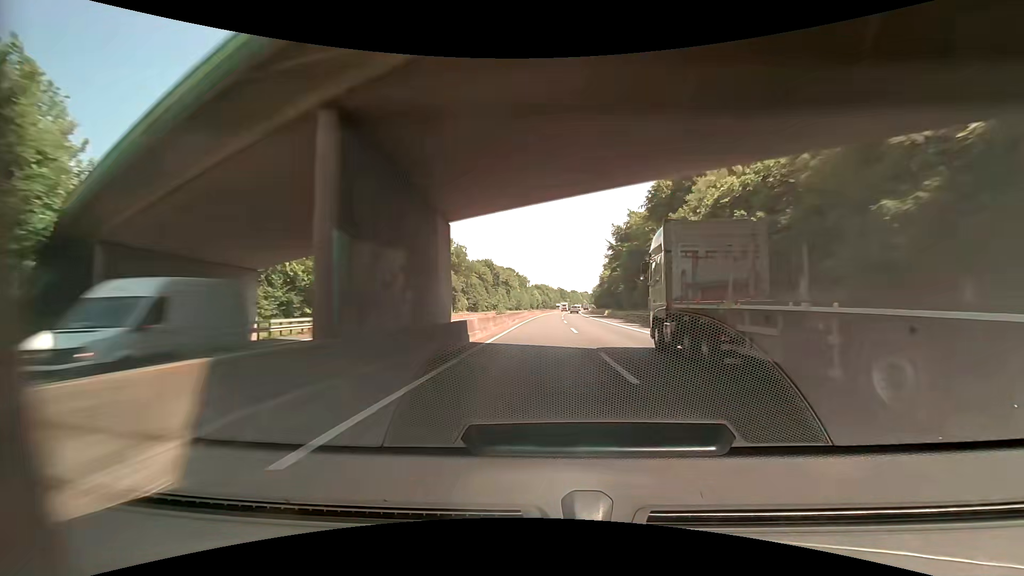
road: motorway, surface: asphalt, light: Day
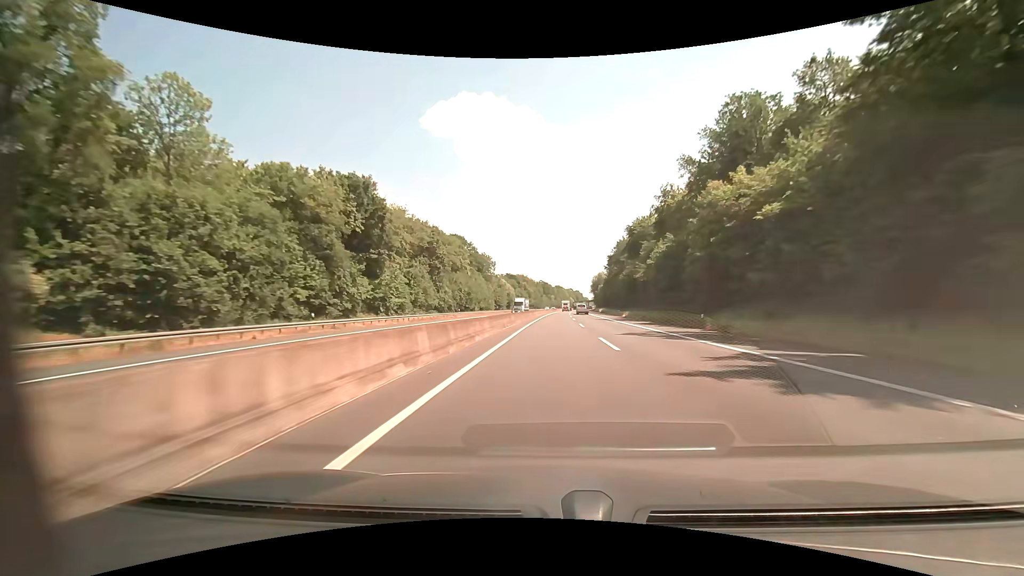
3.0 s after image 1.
(+1.2, +101.4) m; +2°
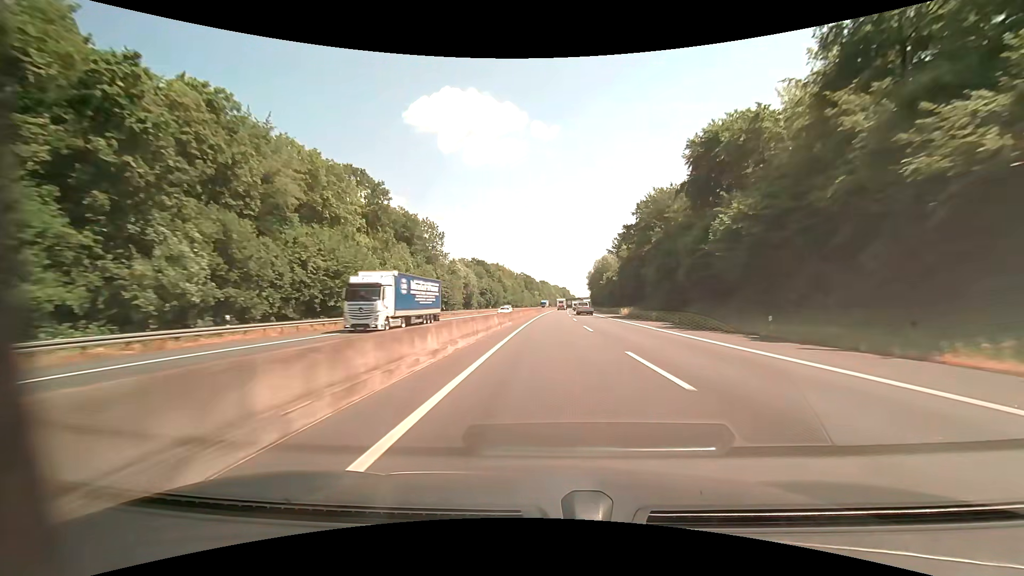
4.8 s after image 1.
(+1.2, +61.5) m; +2°
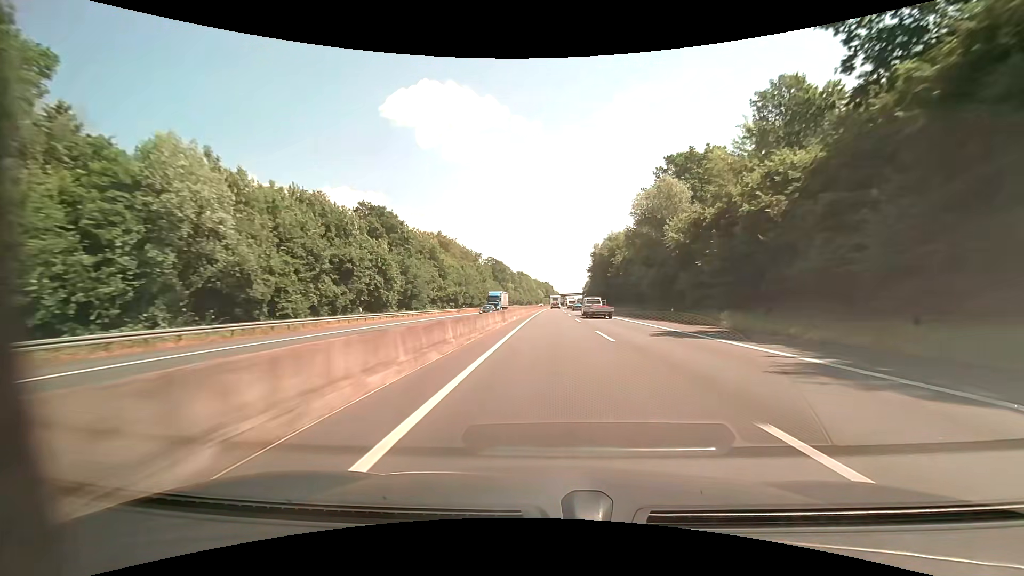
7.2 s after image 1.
(+1.4, +80.3) m; +2°
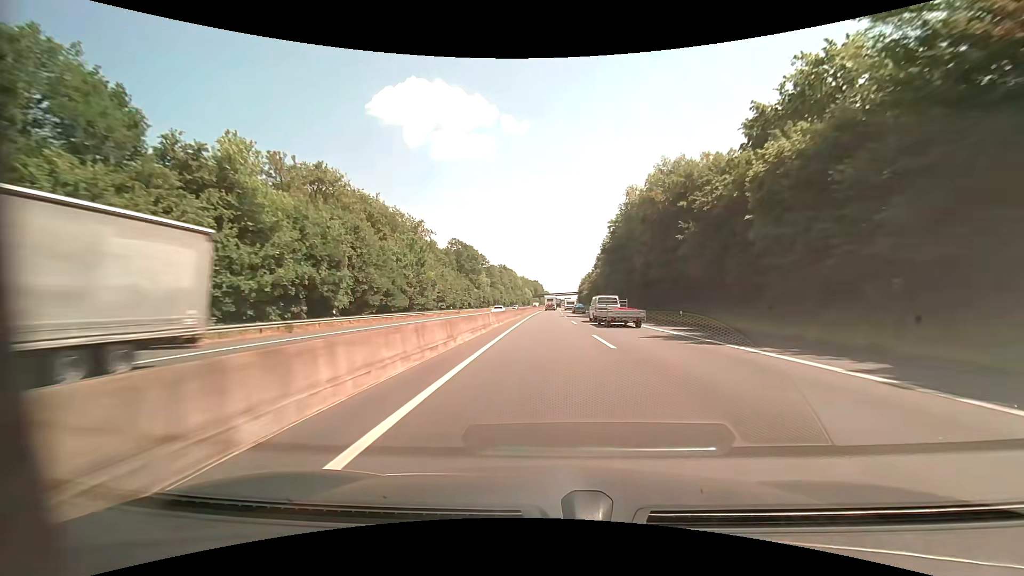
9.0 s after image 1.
(+0.6, +56.2) m; +1°
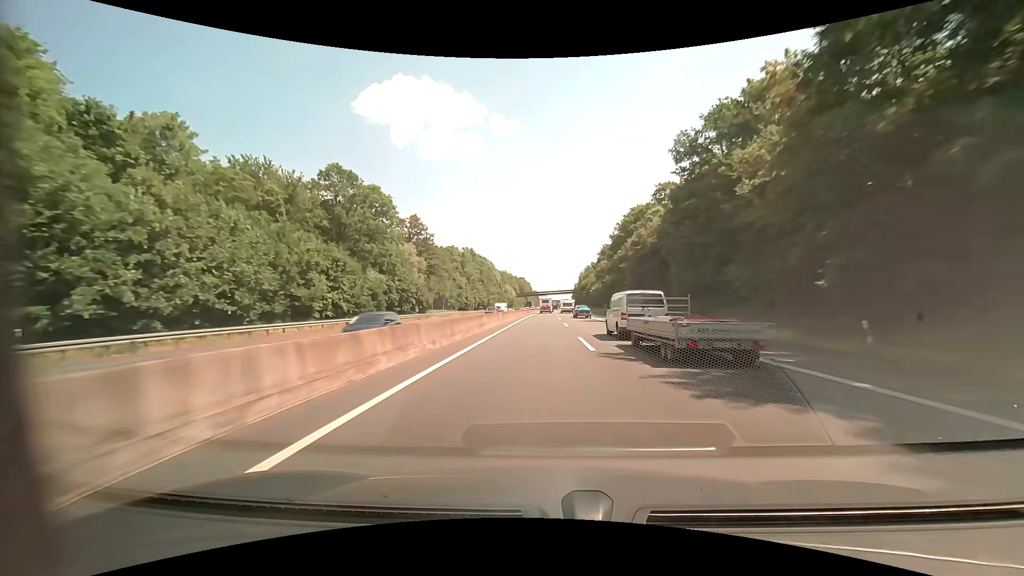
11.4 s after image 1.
(+1.2, +72.1) m; +2°
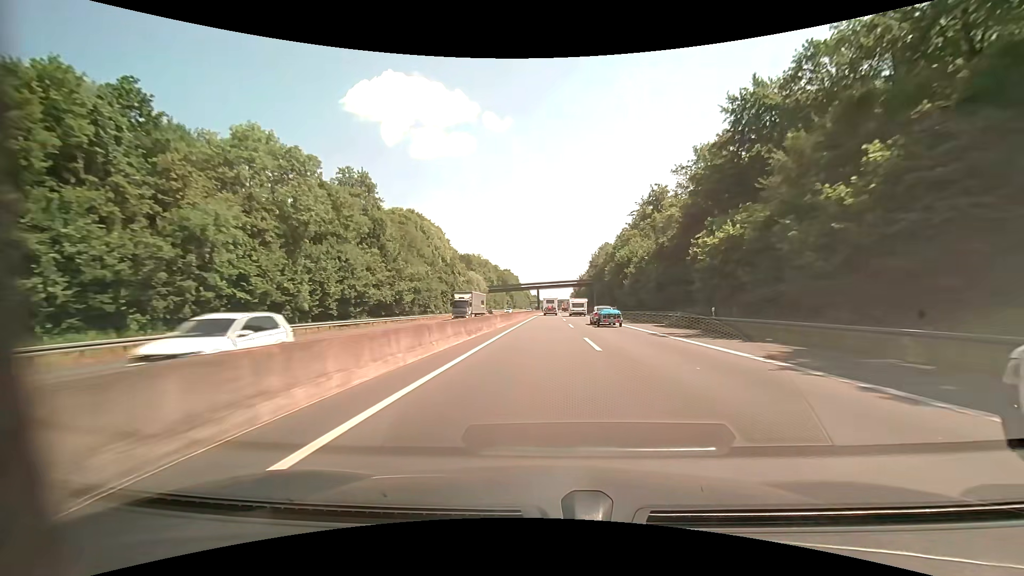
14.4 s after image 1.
(+0.1, +89.6) m; +1°
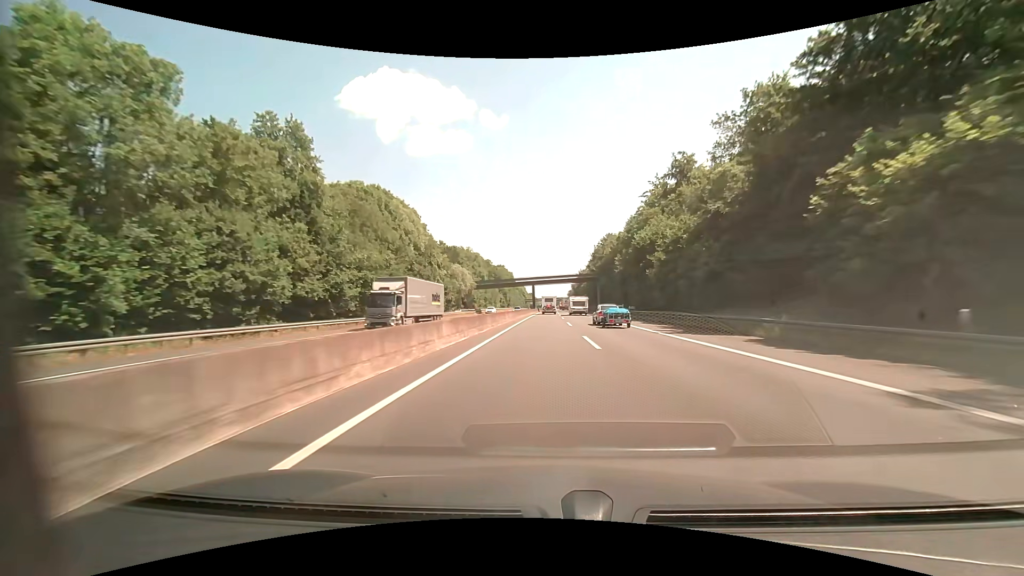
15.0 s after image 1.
(+0.1, +17.8) m; 0°
(0, +10) (0, +20) (0, +30) (0, +40) (0, +50) (+1, +60) (+1, +70) (+1, +80) (+1, +90) (+2, +100) m
